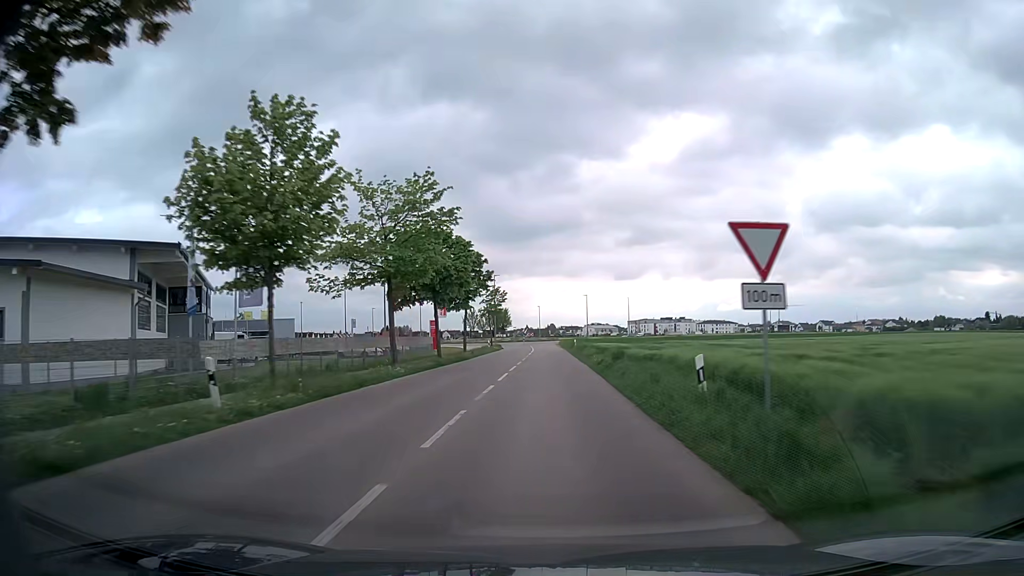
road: tertiary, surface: asphalt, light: Day
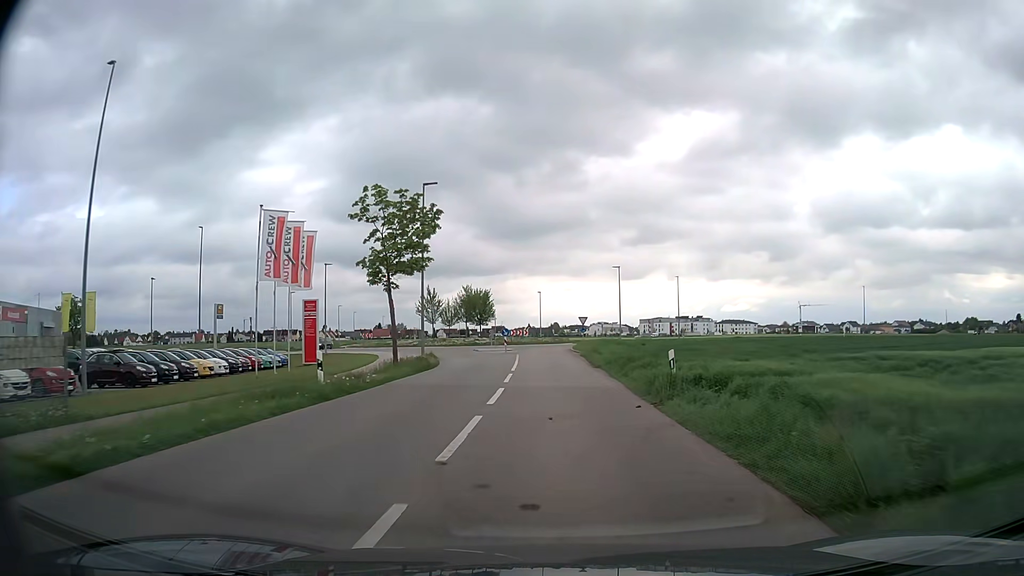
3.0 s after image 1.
(-0.2, +48.1) m; 0°
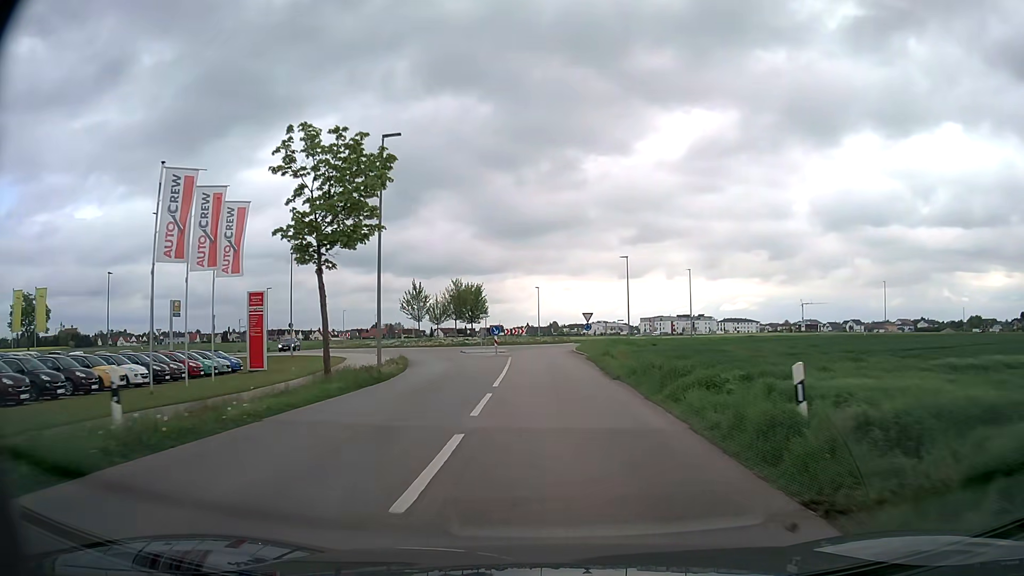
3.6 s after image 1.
(0.0, +8.1) m; 0°
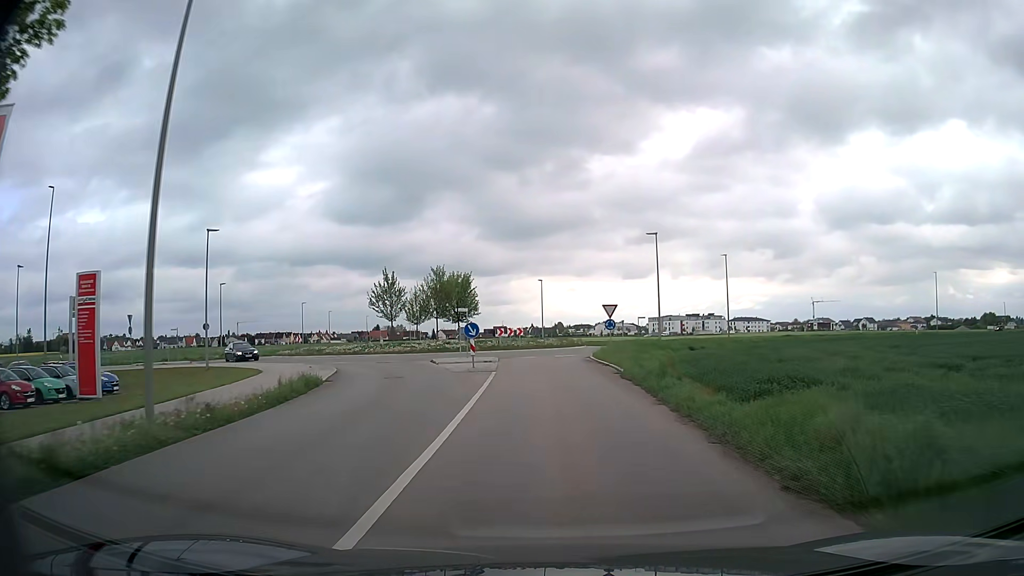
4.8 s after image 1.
(0.0, +14.5) m; 0°
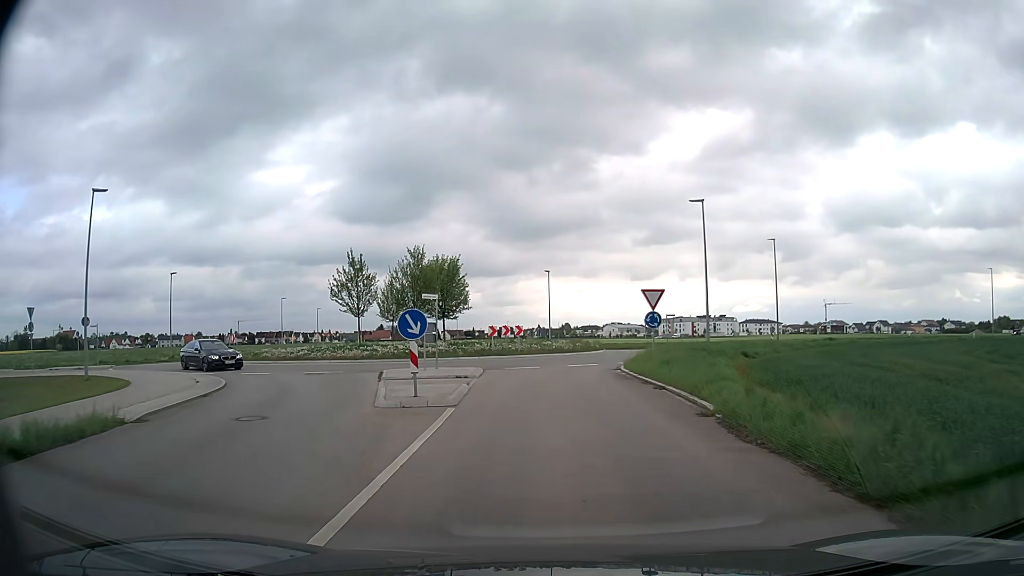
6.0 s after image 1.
(-0.1, +12.2) m; -1°
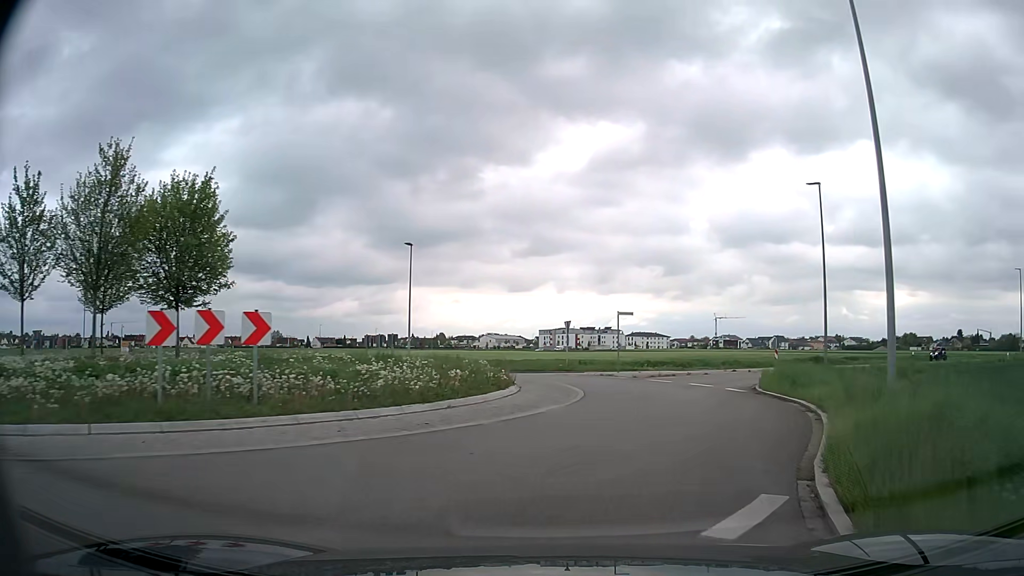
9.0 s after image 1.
(+0.8, +25.6) m; +10°
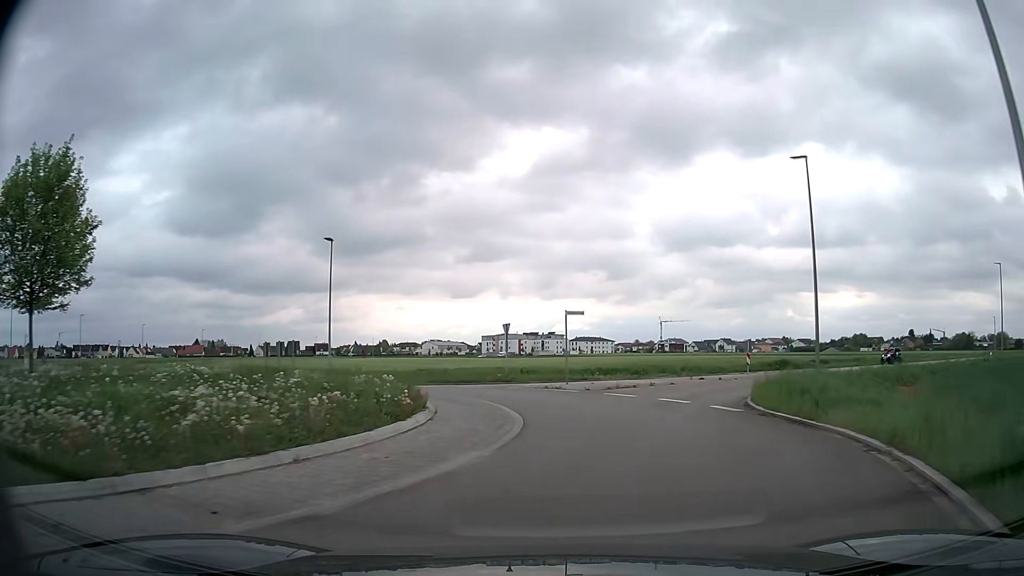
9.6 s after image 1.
(+0.3, +5.2) m; +6°
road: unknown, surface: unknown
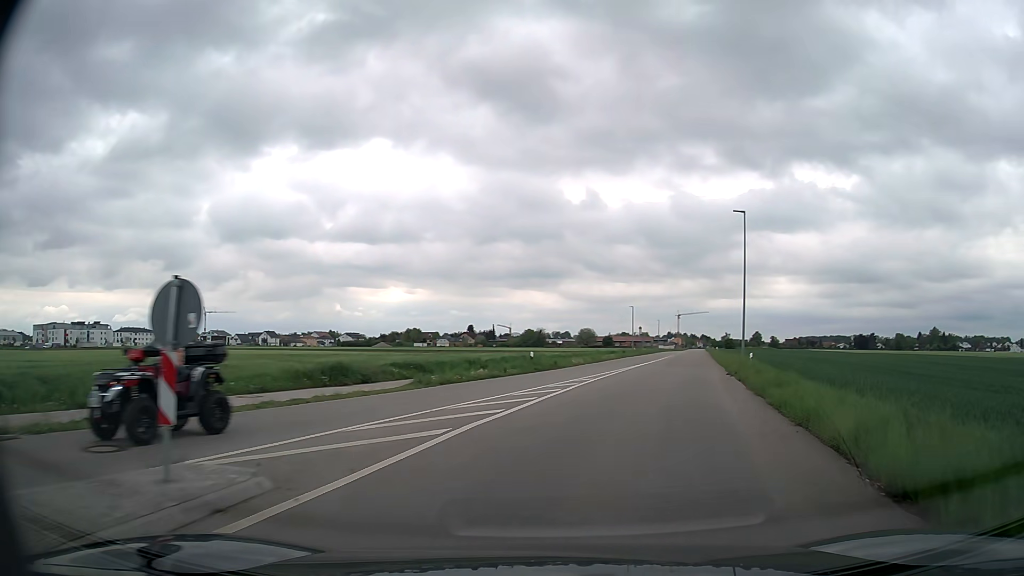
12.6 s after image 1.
(+8.1, +27.2) m; +38°
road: tertiary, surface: asphalt
(+1, +10) (+3, +20) (+5, +30) (+7, +39) (+9, +49) (+12, +59) (+14, +69) (+16, +78) (+18, +88) (+21, +98) m
